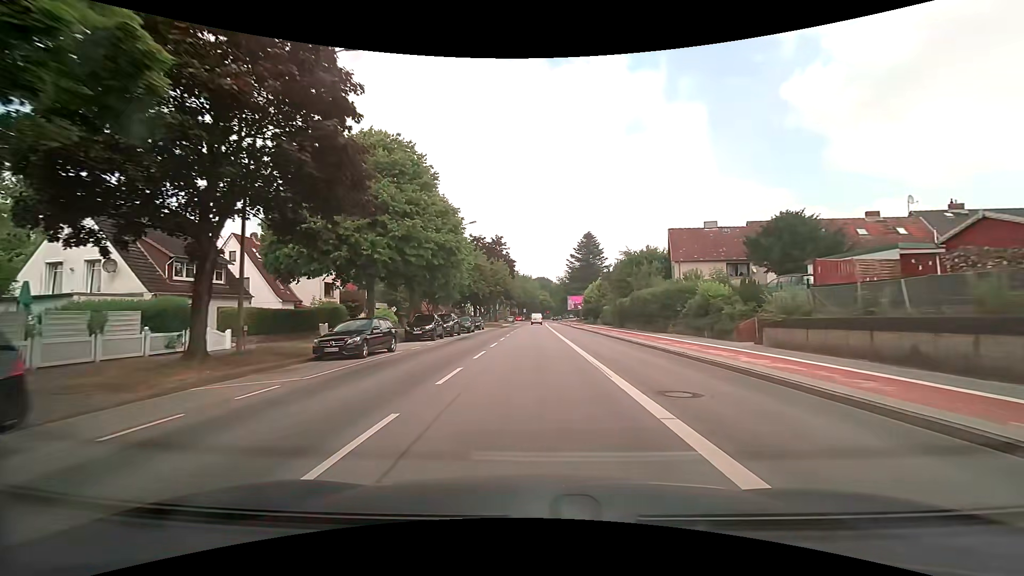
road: secondary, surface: asphalt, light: Day
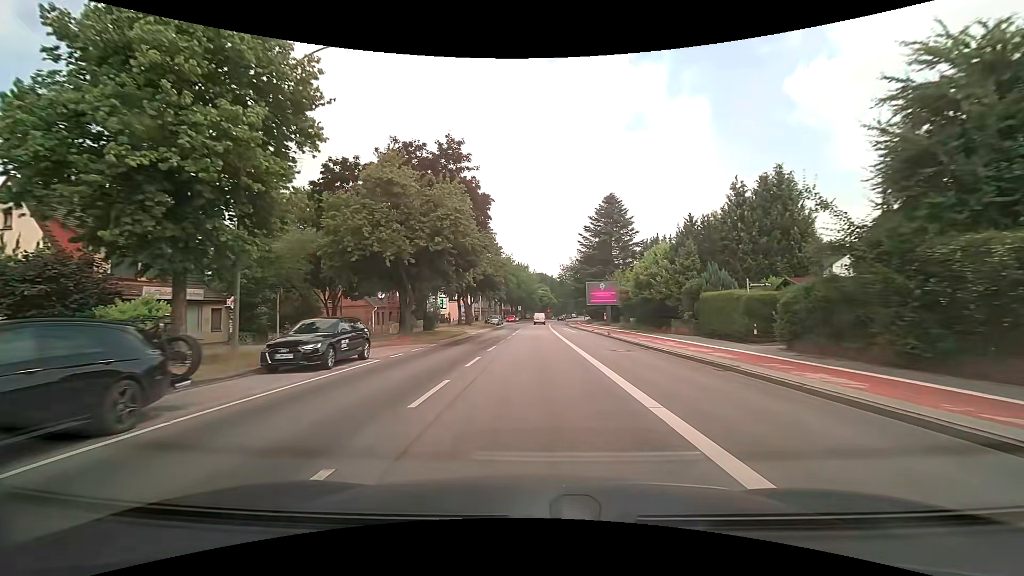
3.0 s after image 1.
(0.0, +38.6) m; 0°
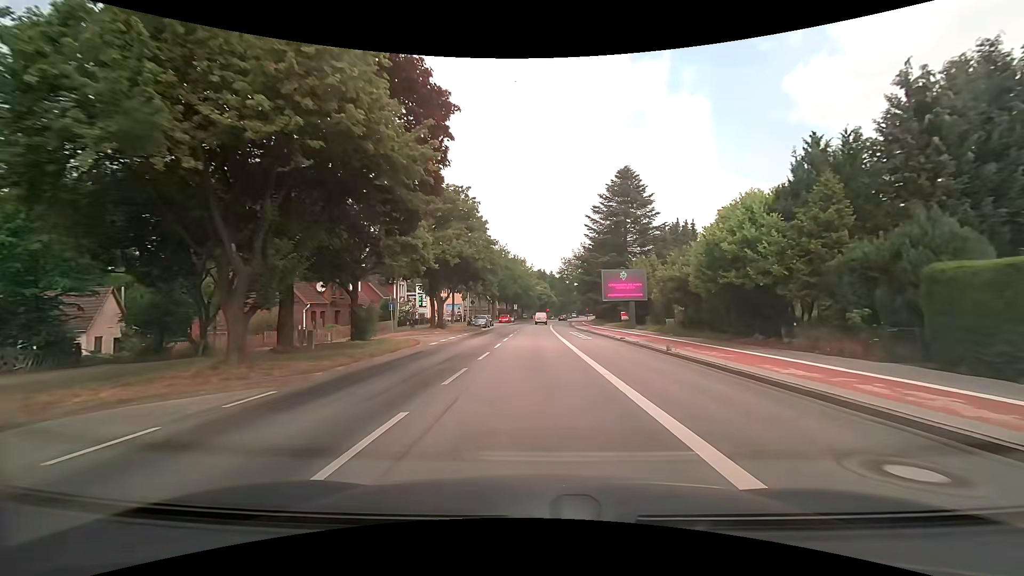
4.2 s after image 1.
(+0.1, +15.4) m; +1°
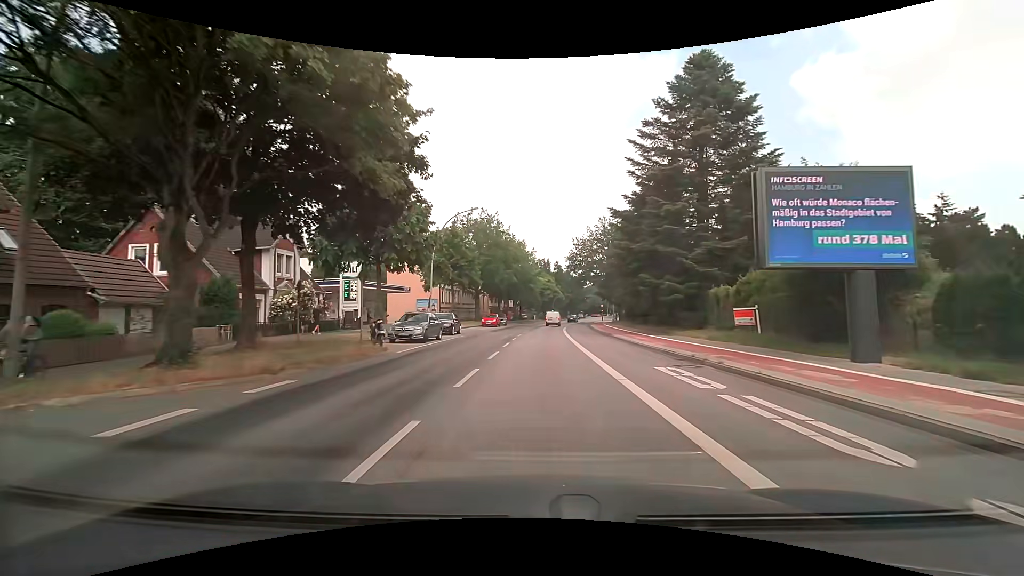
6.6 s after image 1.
(-0.1, +30.8) m; 0°
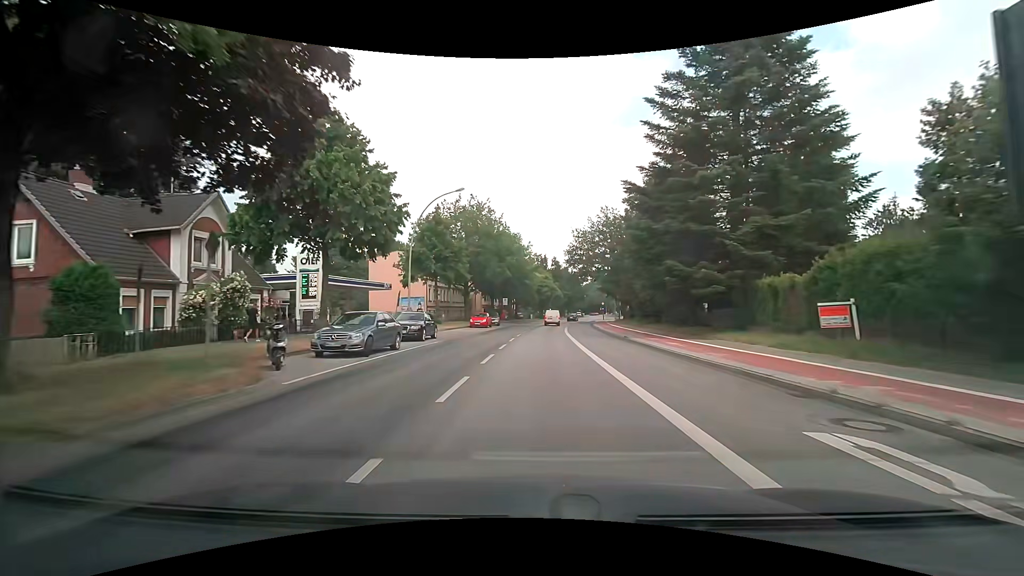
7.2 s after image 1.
(0.0, +7.7) m; 0°
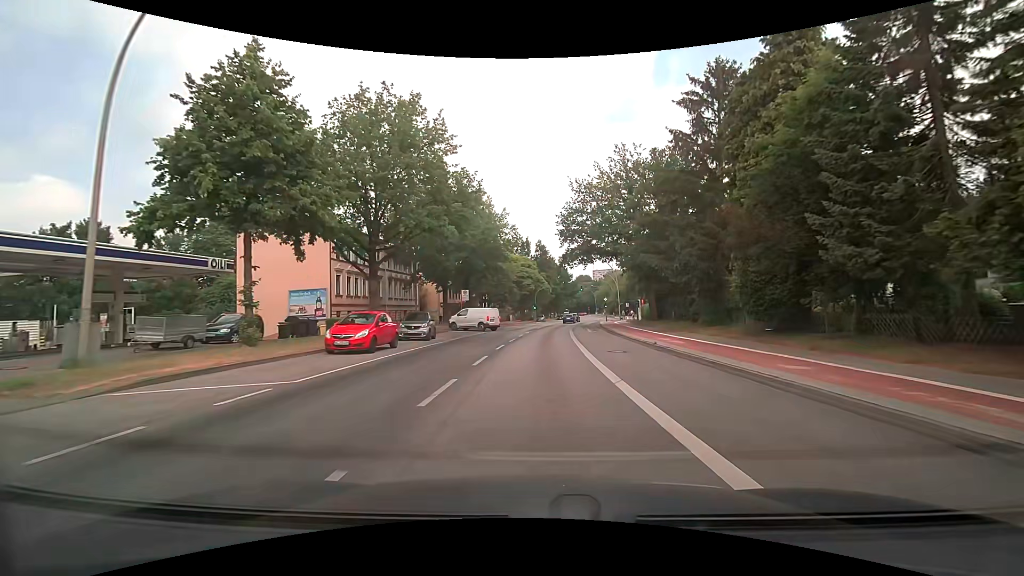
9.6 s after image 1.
(+0.7, +30.2) m; +2°
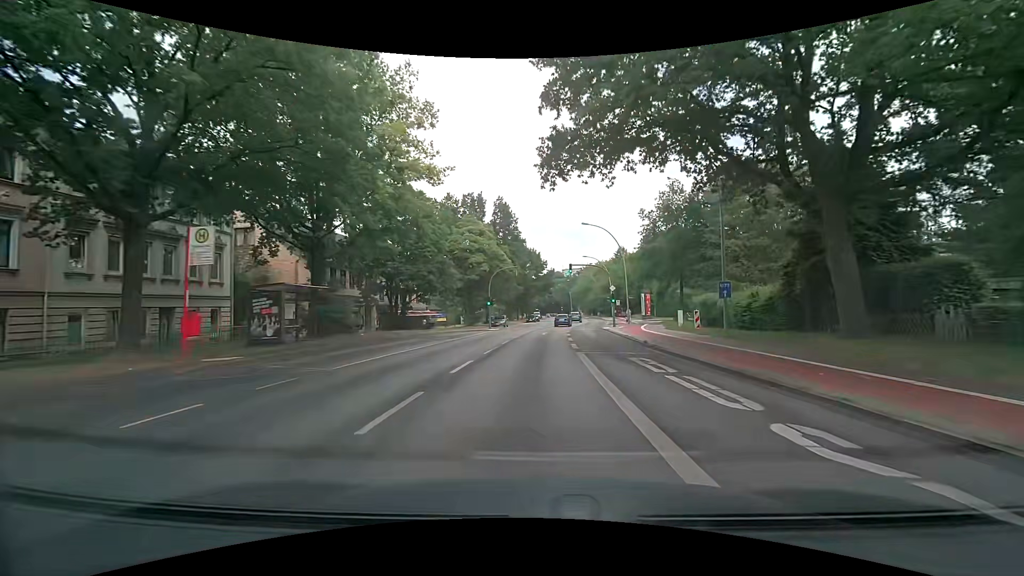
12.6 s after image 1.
(+1.3, +37.6) m; +4°
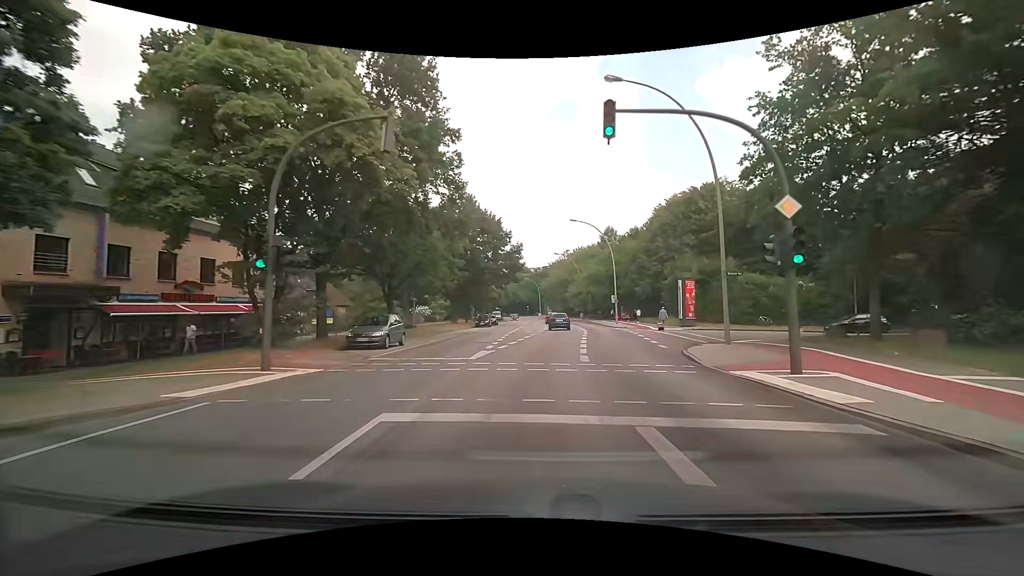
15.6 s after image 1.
(+1.0, +37.6) m; +4°
(0, +10) (+1, +20) (+1, +30) (+2, +40) (+3, +50) (+3, +60) (+3, +70) (+3, +80) (+2, +90) (+1, +100) m
